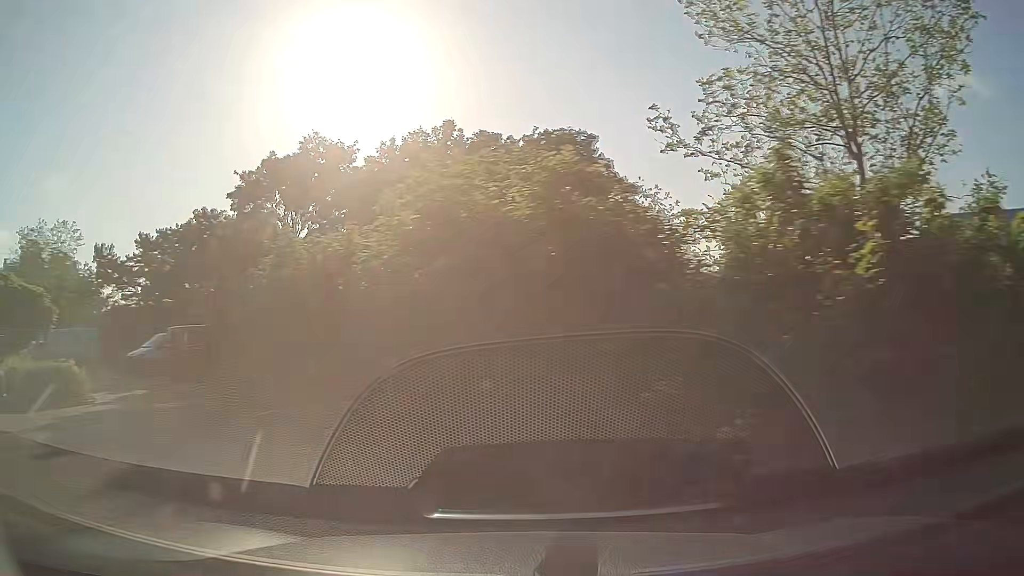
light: Day
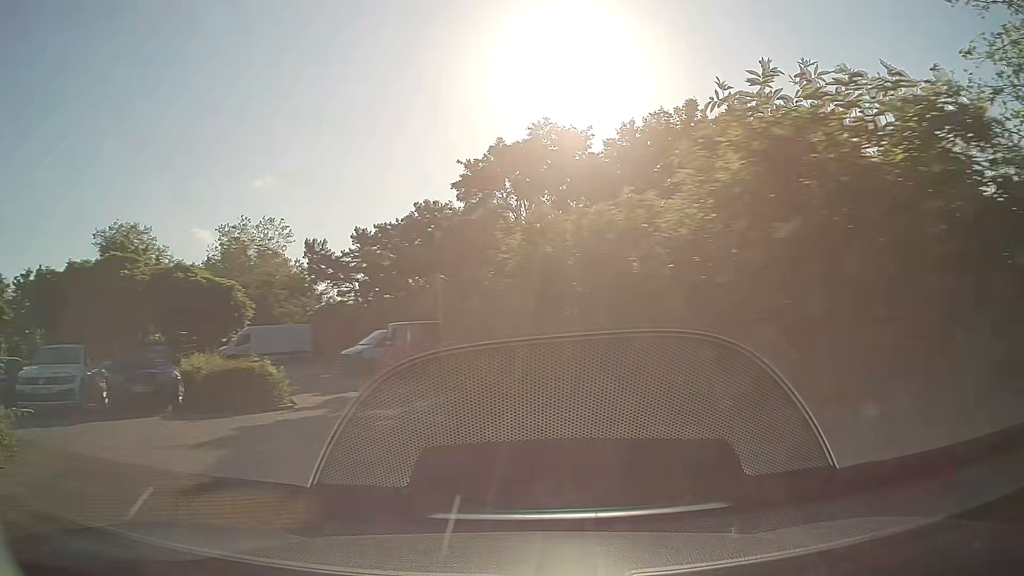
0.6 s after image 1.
(-0.4, +2.1) m; -19°
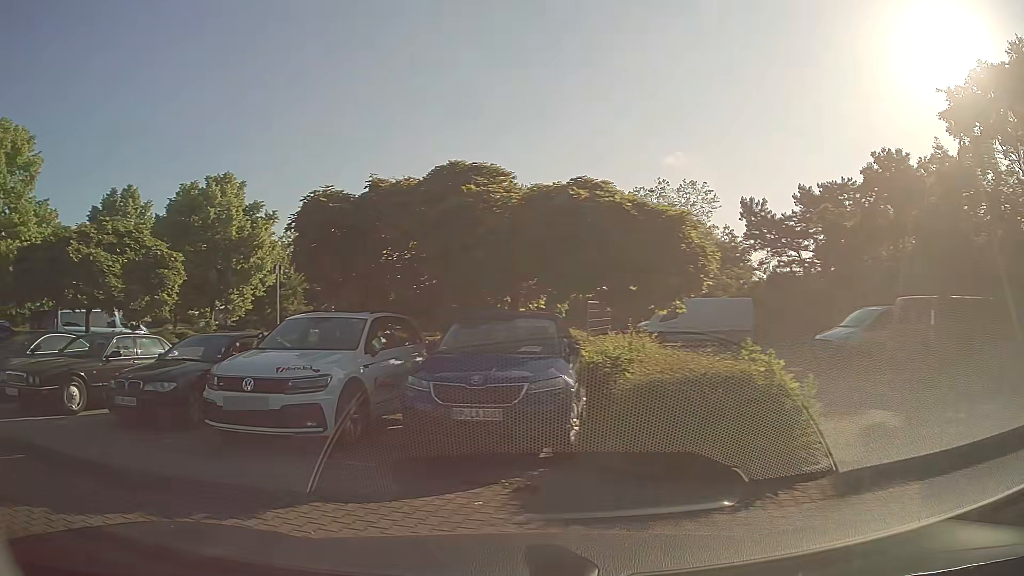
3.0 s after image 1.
(-3.0, +7.7) m; -37°
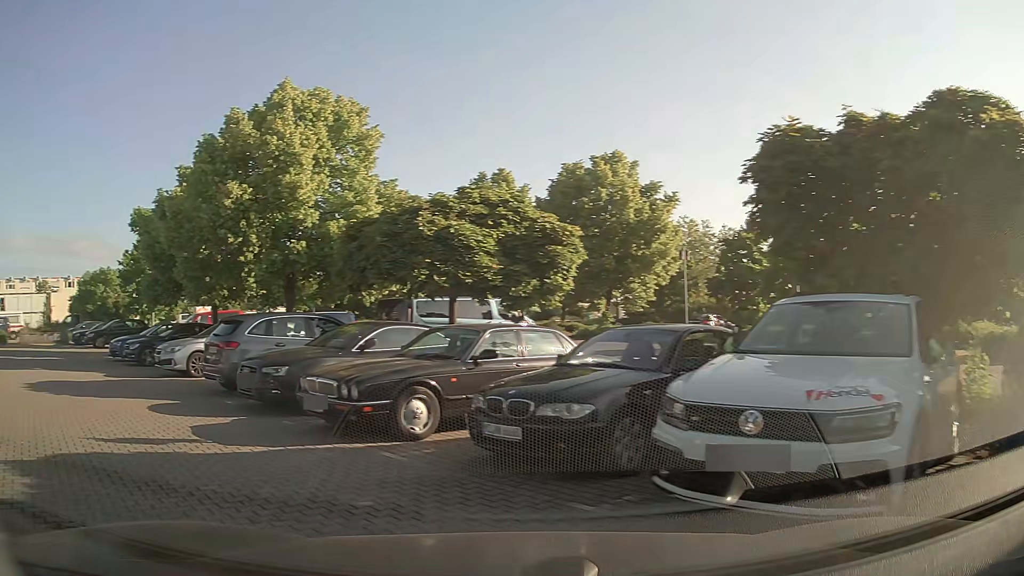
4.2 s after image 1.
(-0.9, +3.5) m; -33°
